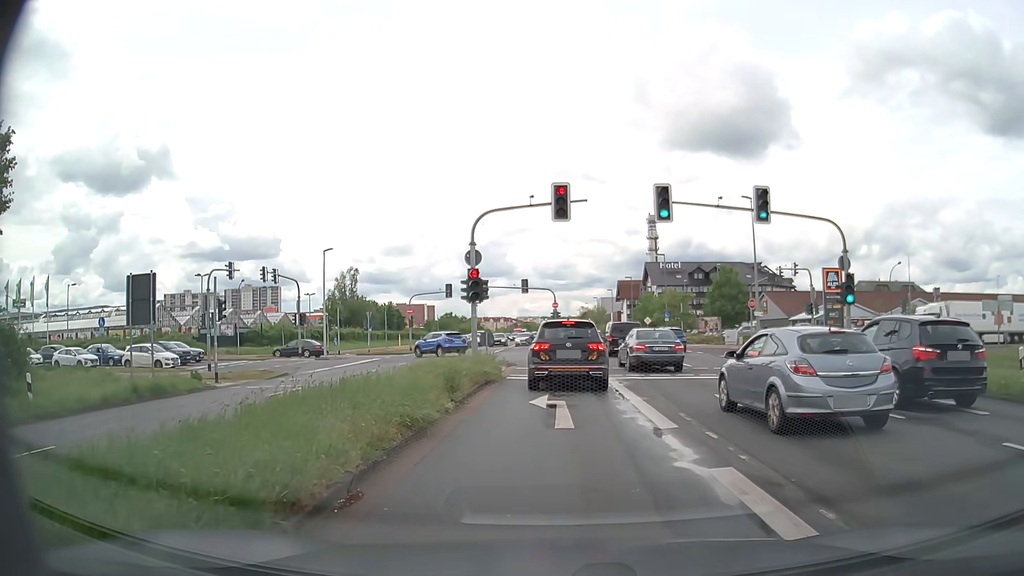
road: primary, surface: asphalt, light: Day
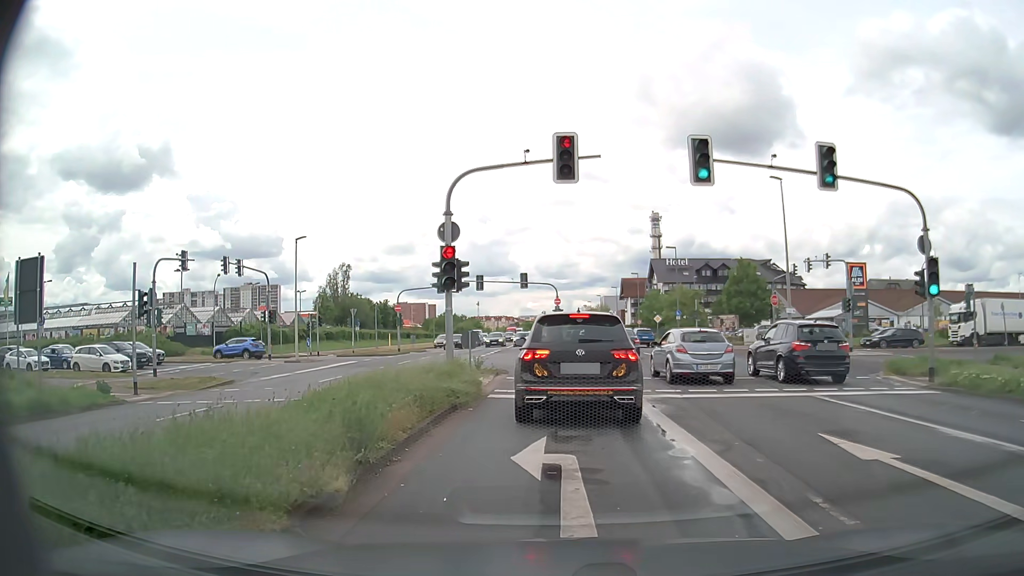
(0.0, +5.8) m; 0°
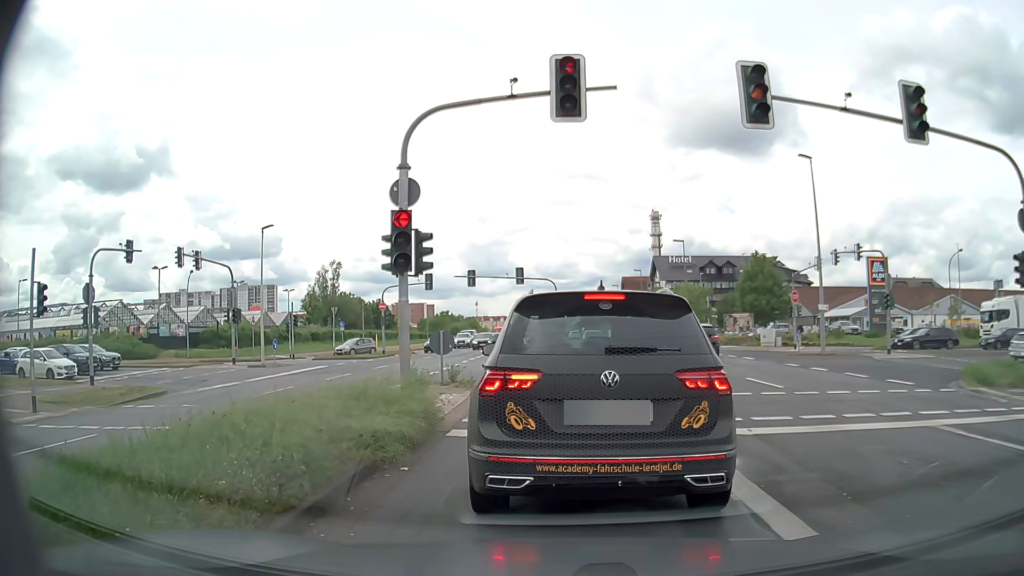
(0.0, +4.8) m; 0°
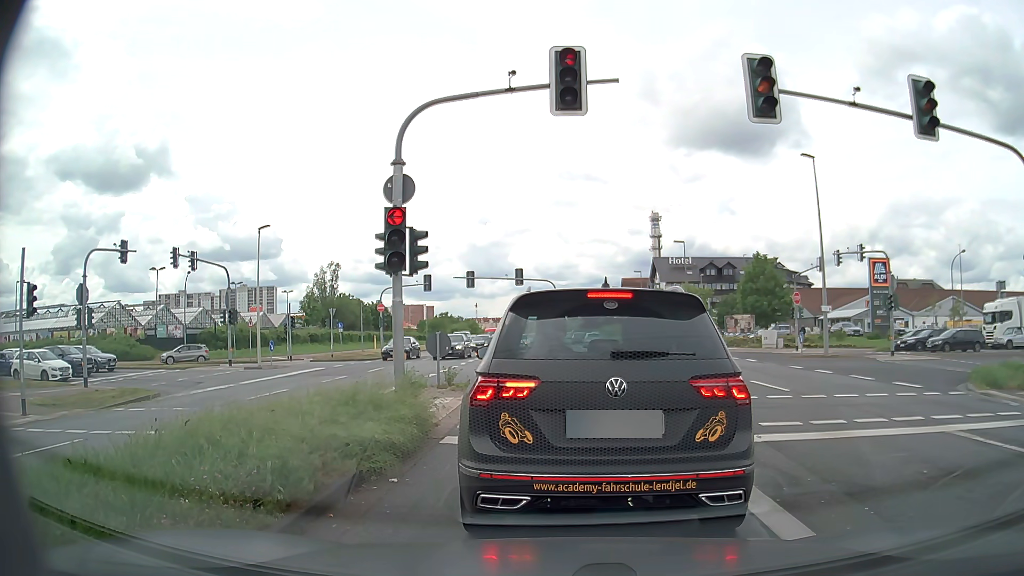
(0.0, +0.5) m; 0°
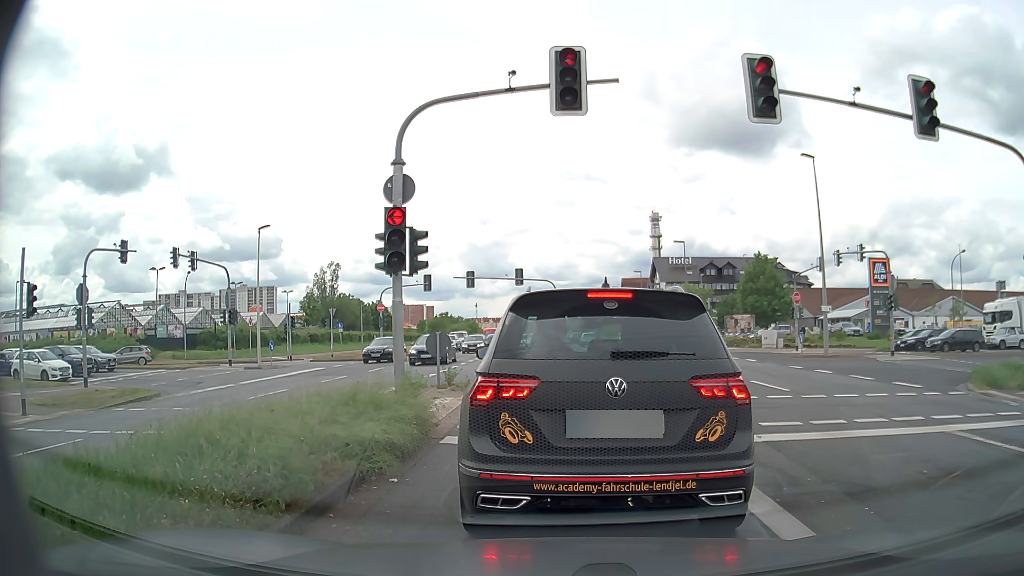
(0.0, 0.0) m; 0°
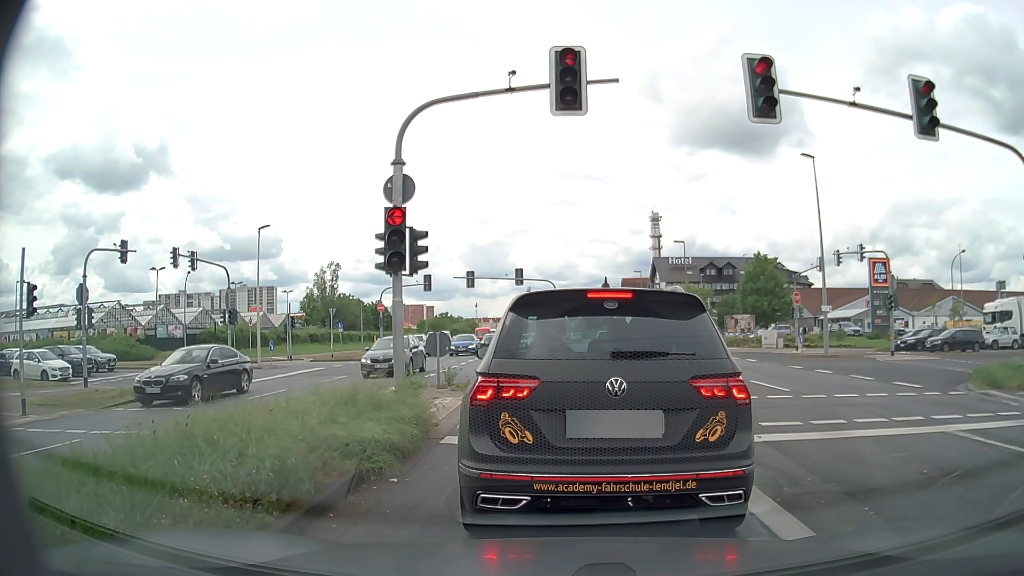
(0.0, 0.0) m; 0°
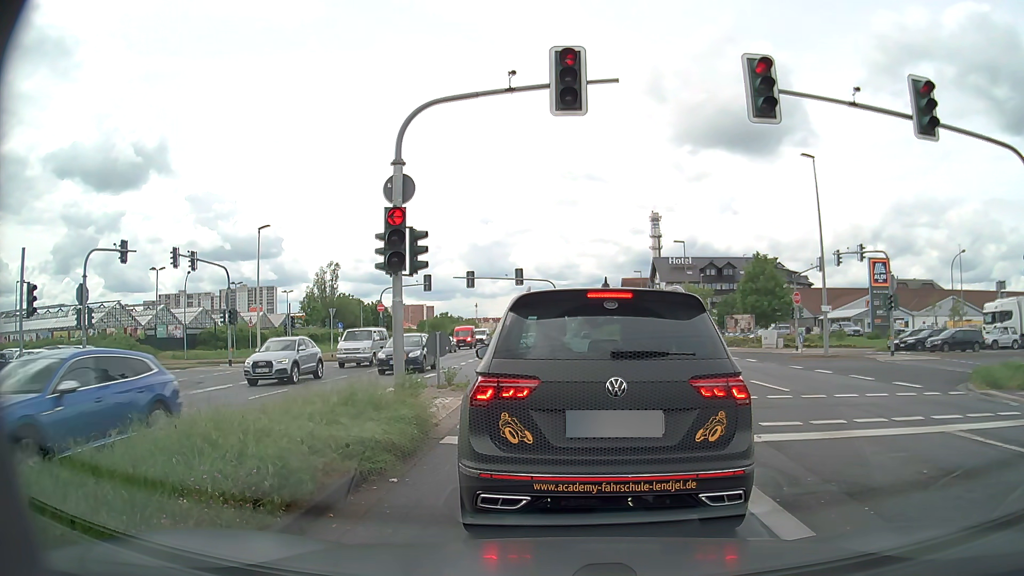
(0.0, 0.0) m; 0°
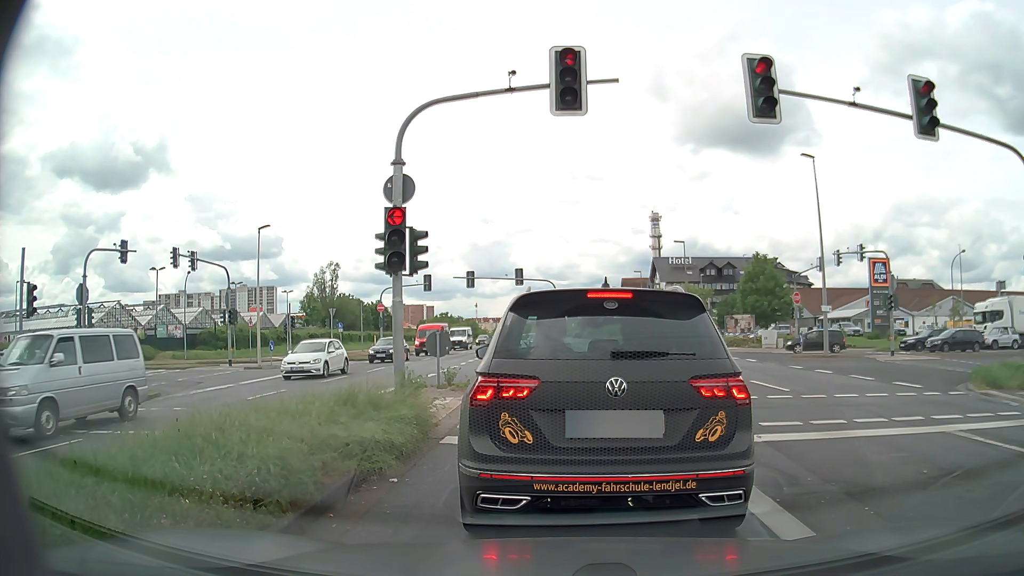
(0.0, 0.0) m; 0°
(0, +10) (0, +20) (-3, +30) (-8, +38) (-17, +42) (-27, +42) (-37, +42) (-47, +41) (-57, +40) (-67, +39) m
